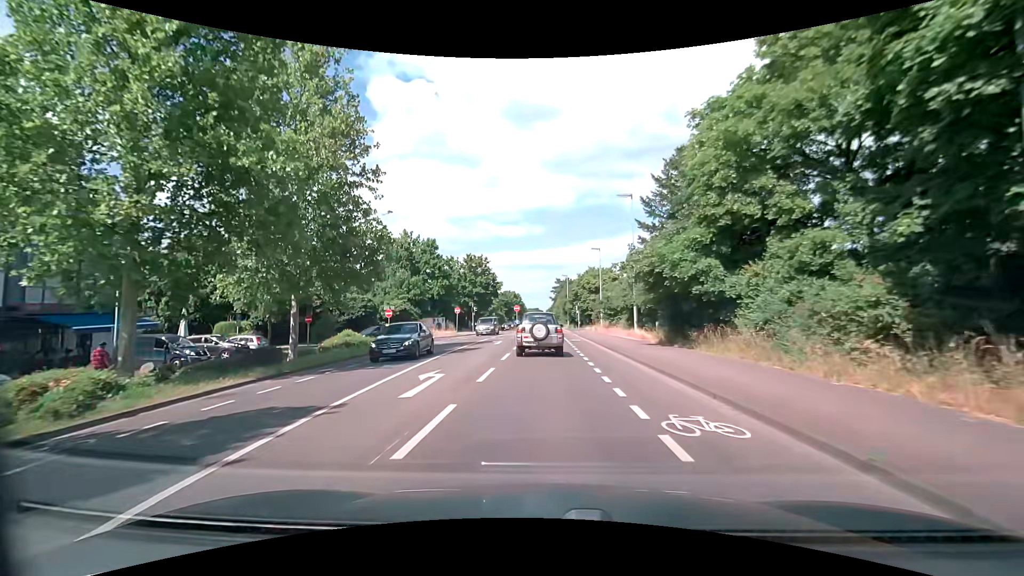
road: secondary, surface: asphalt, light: Day
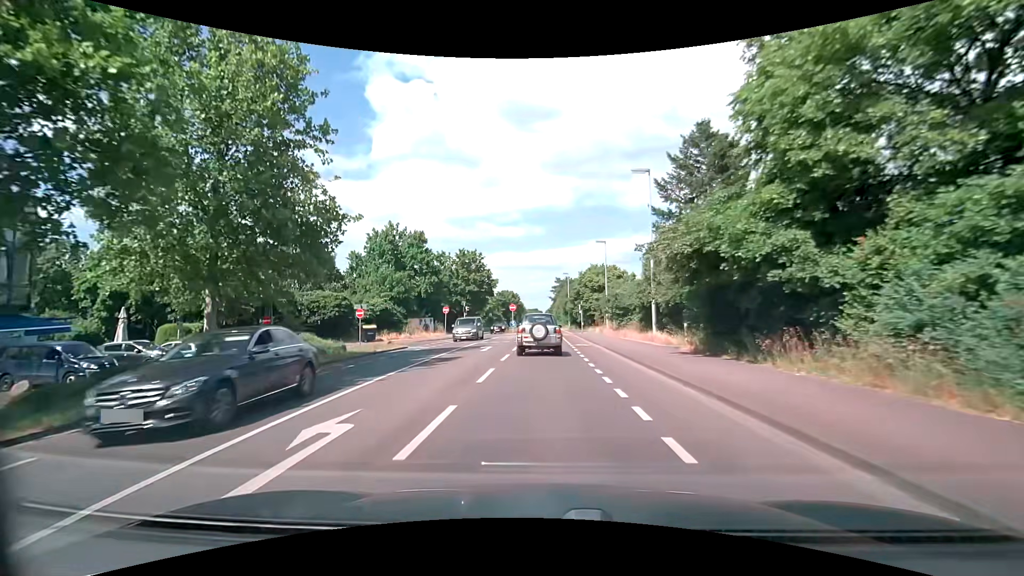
(0.0, +6.1) m; 0°
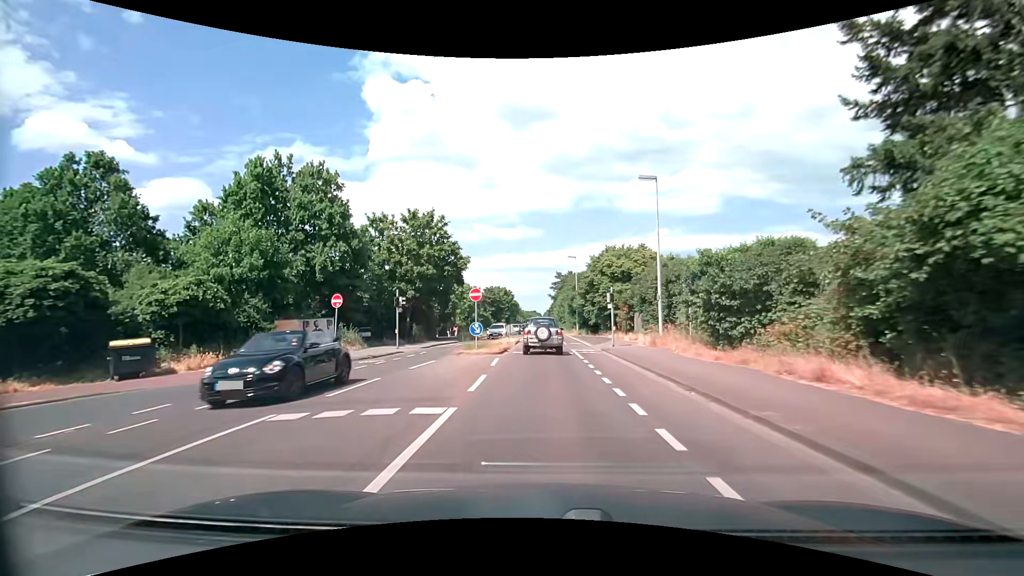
(-0.1, +25.5) m; 0°
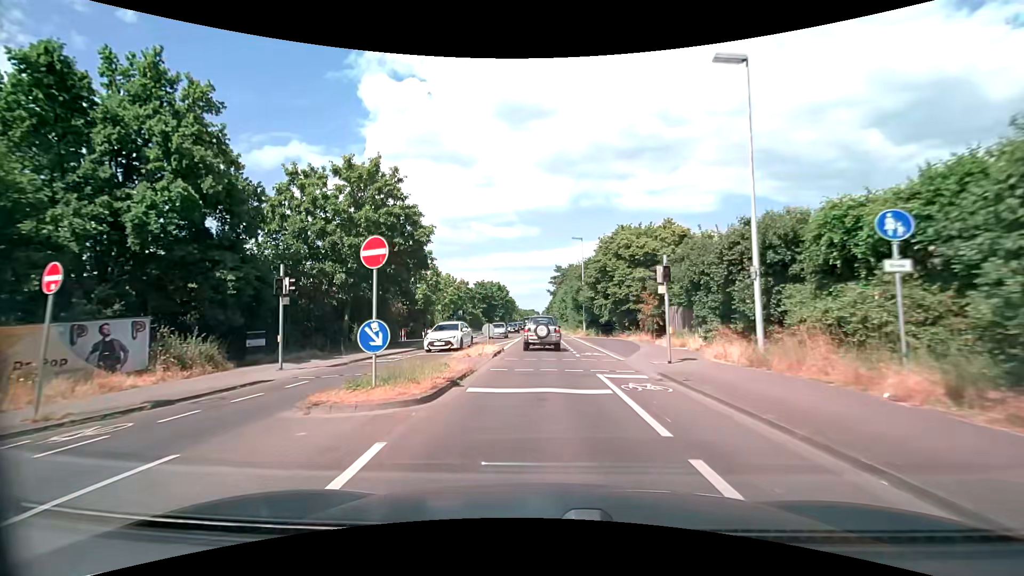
(0.0, +13.6) m; +1°
(0, +10) (0, +20) (0, +30) (-1, +40) (-1, +50) (-1, +60) (-1, +70) (-1, +80) (-1, +90) (-2, +100) m
